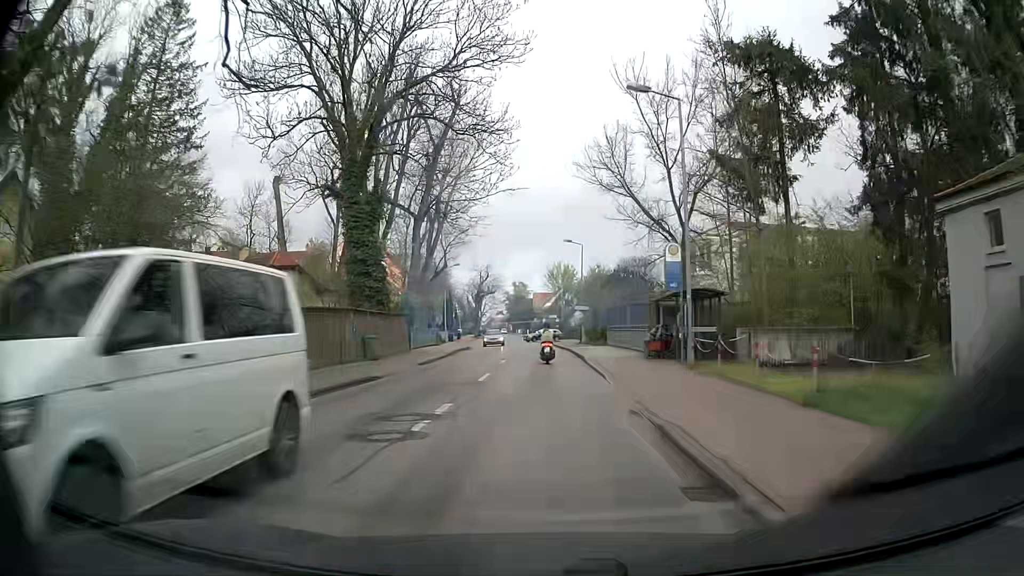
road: tertiary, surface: asphalt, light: Day
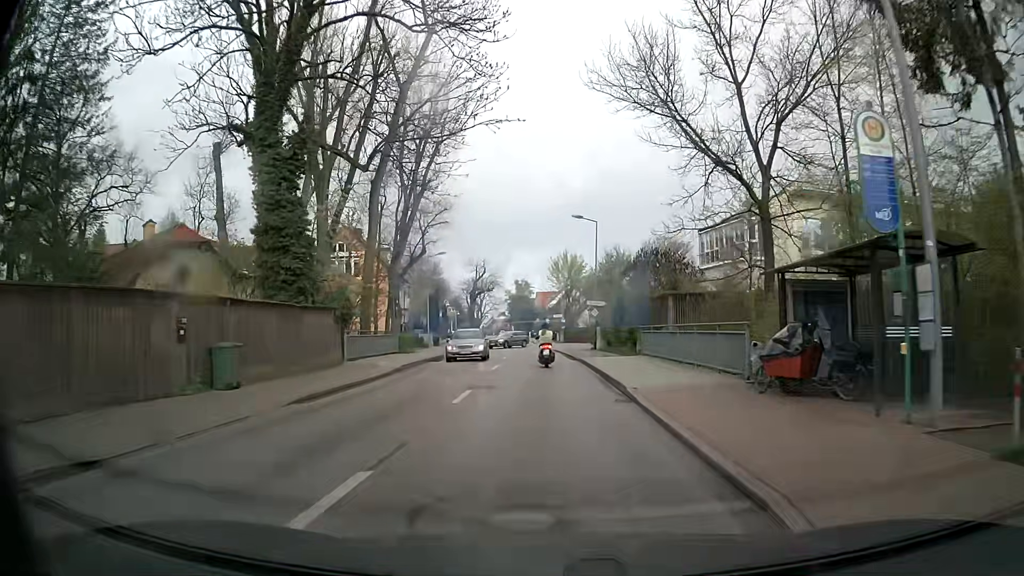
(0.0, +13.8) m; 0°
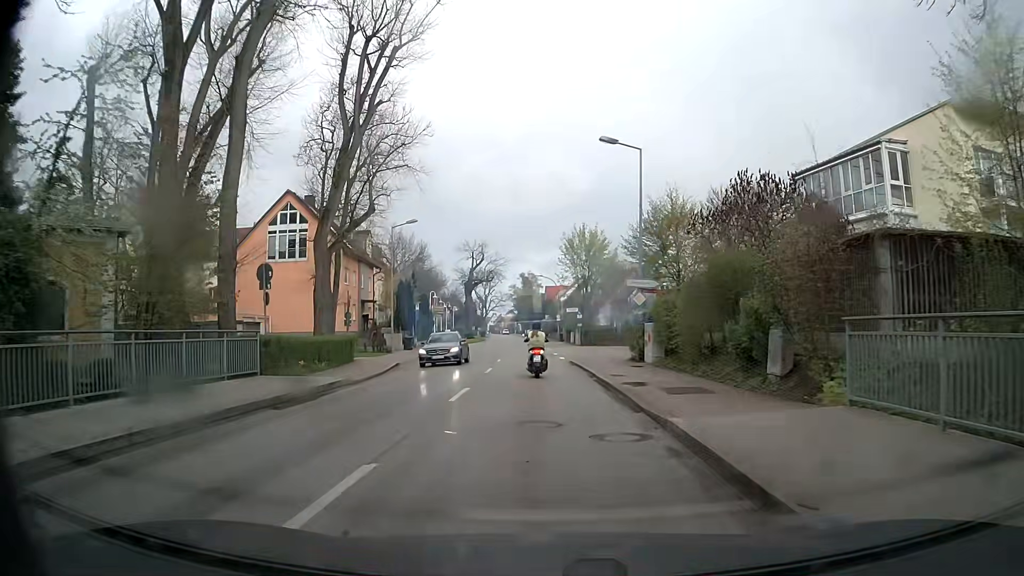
(-0.1, +18.8) m; -1°
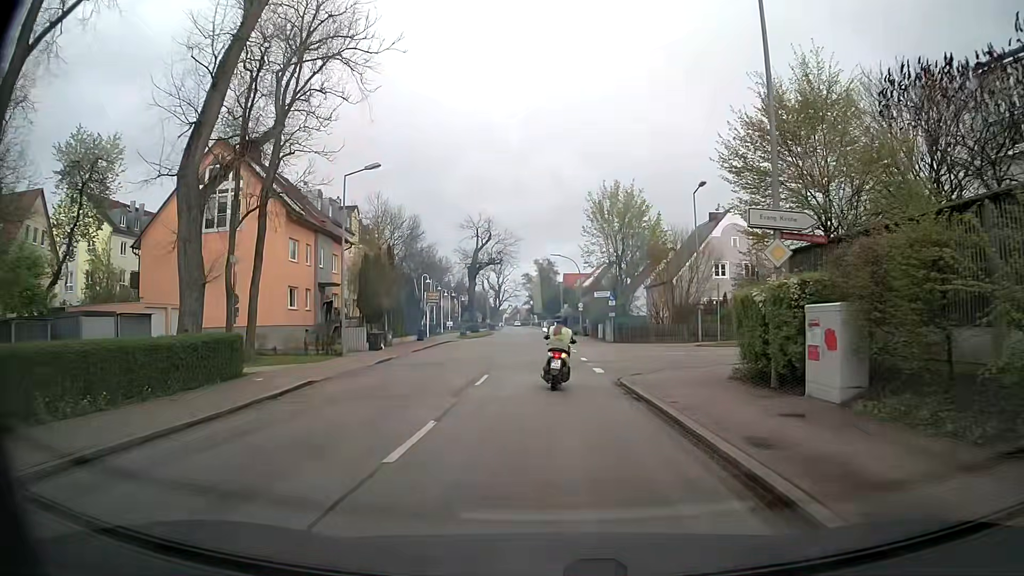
(-0.2, +14.9) m; -2°
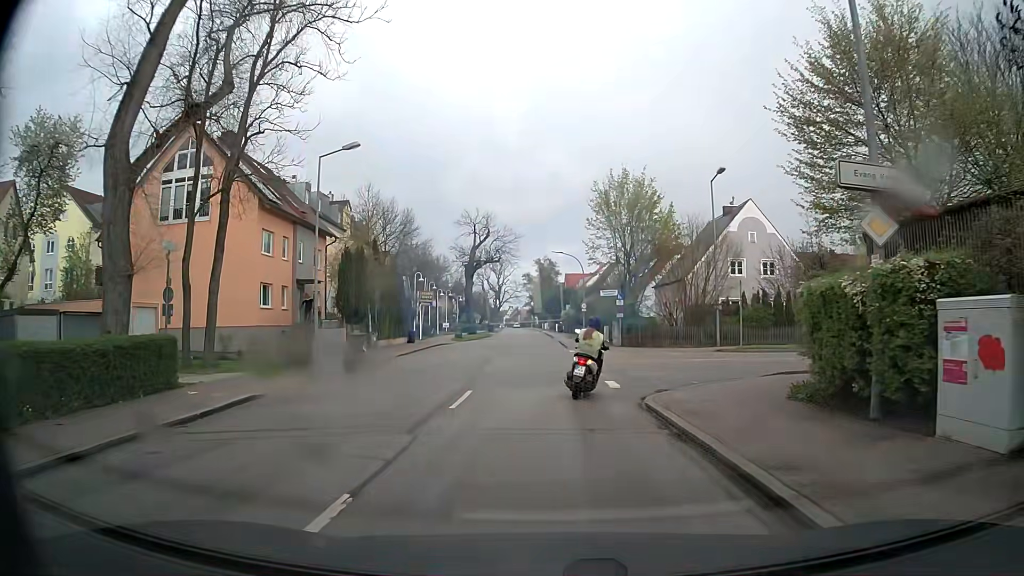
(0.0, +4.0) m; 0°
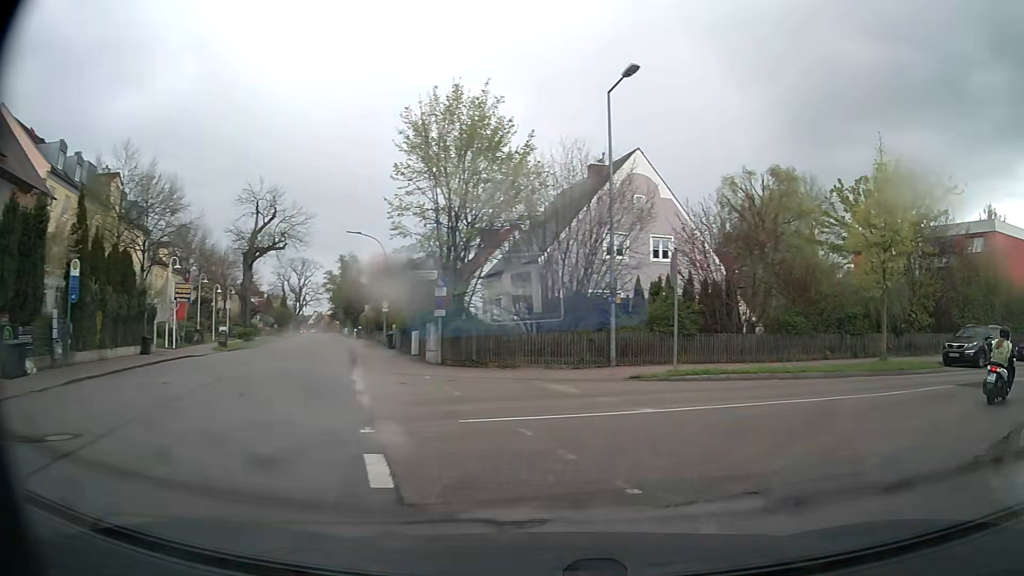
(+0.6, +15.5) m; +16°
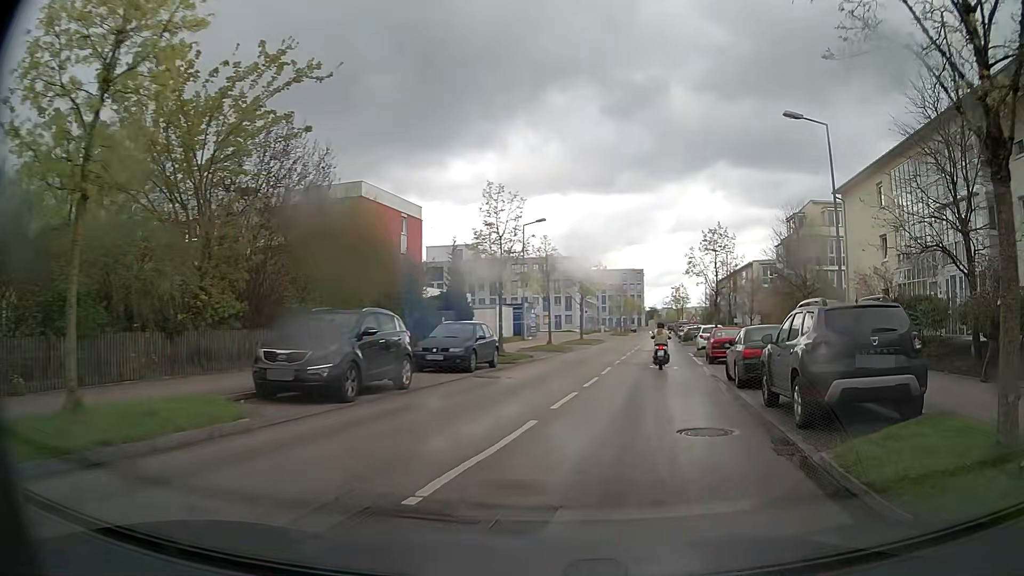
(+7.6, +13.0) m; +58°
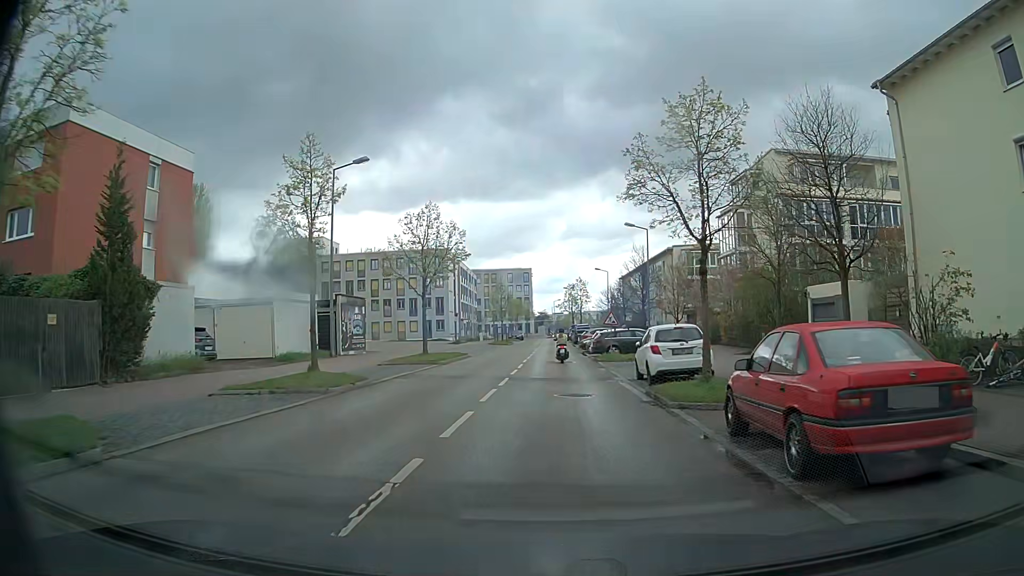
(+2.5, +20.9) m; +9°
(0, +10) (0, +20) (0, +30) (0, +40) (0, +50) (0, +60) (0, +70) (0, +80) (0, +90) (+1, +100) m
